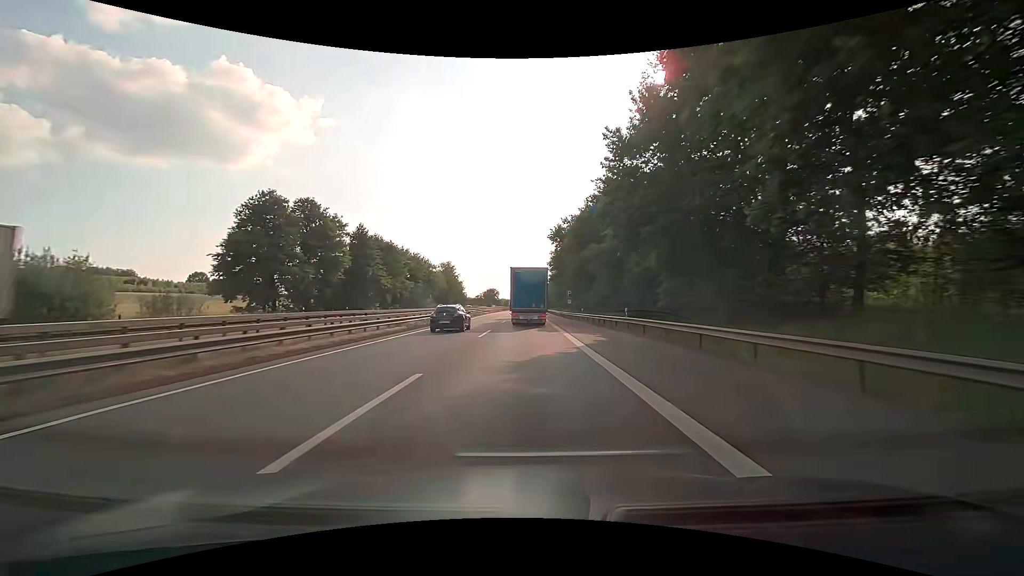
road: motorway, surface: asphalt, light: Day
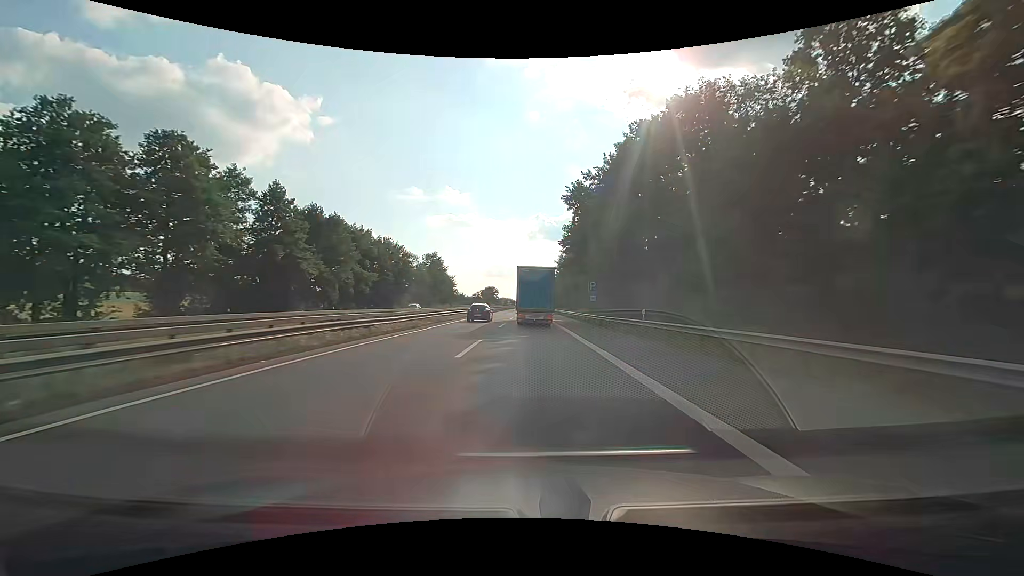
(-0.1, +27.1) m; 0°
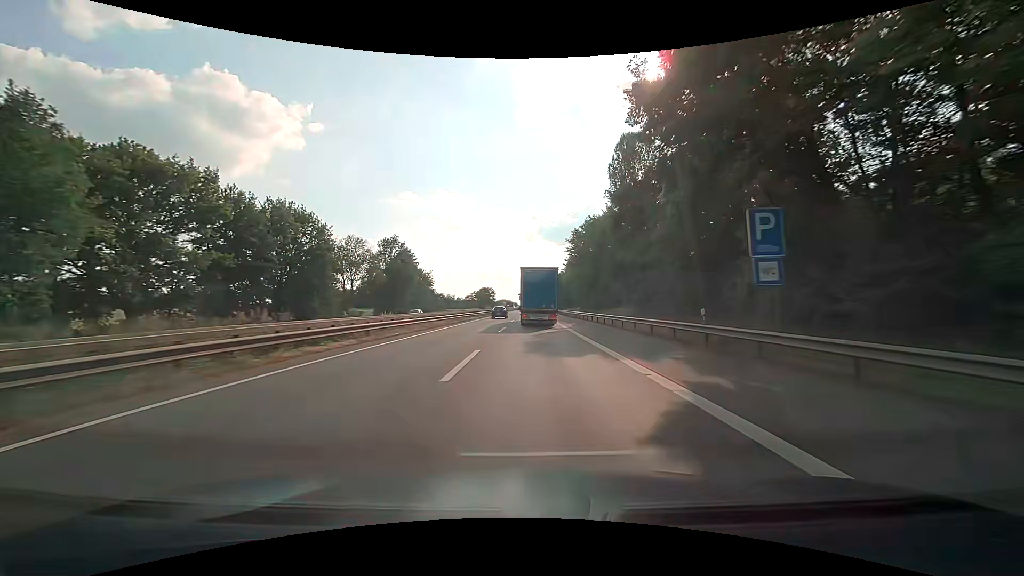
(0.0, +40.2) m; 0°
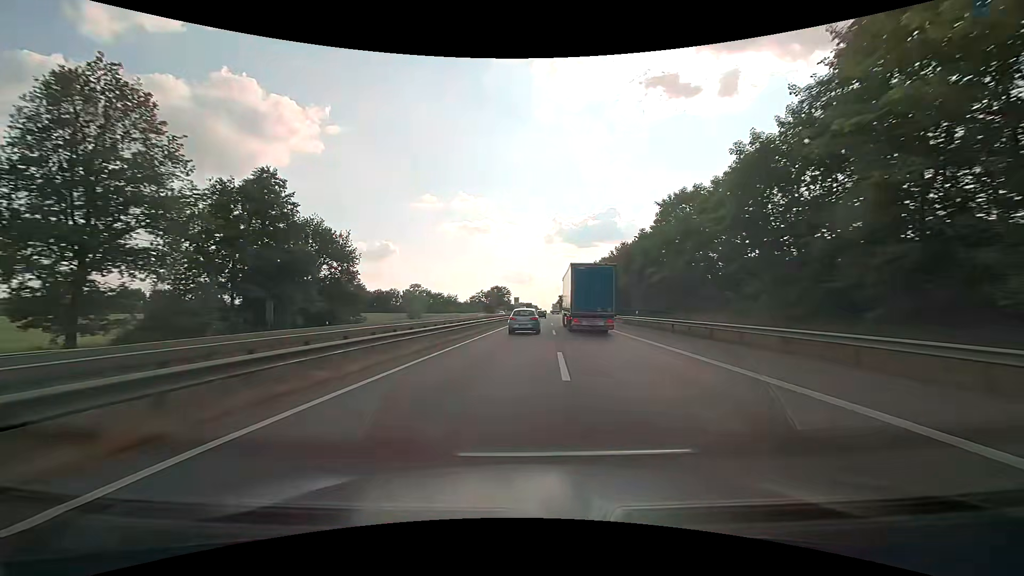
(-1.4, +72.9) m; -2°
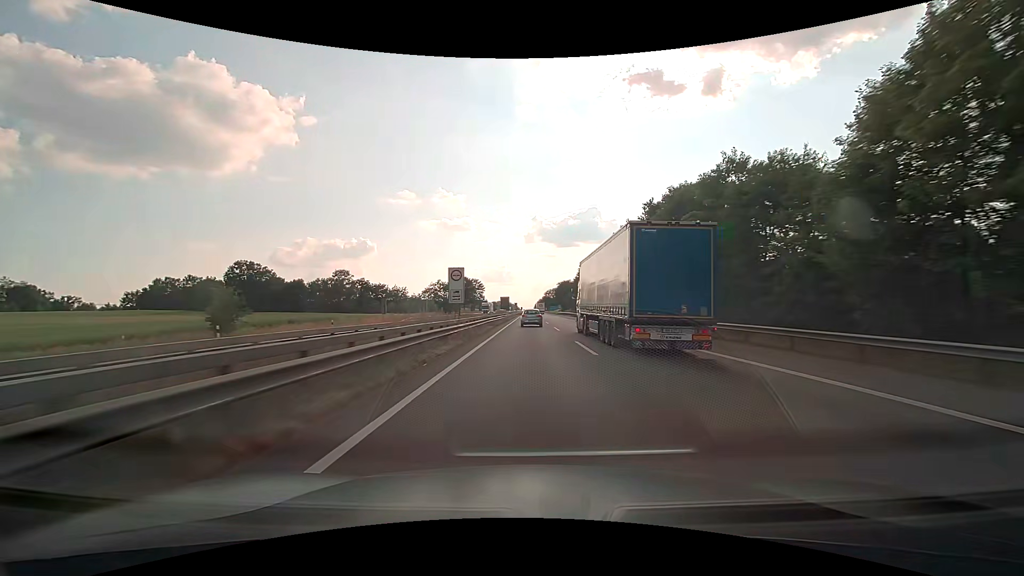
(+1.2, +67.9) m; +2°
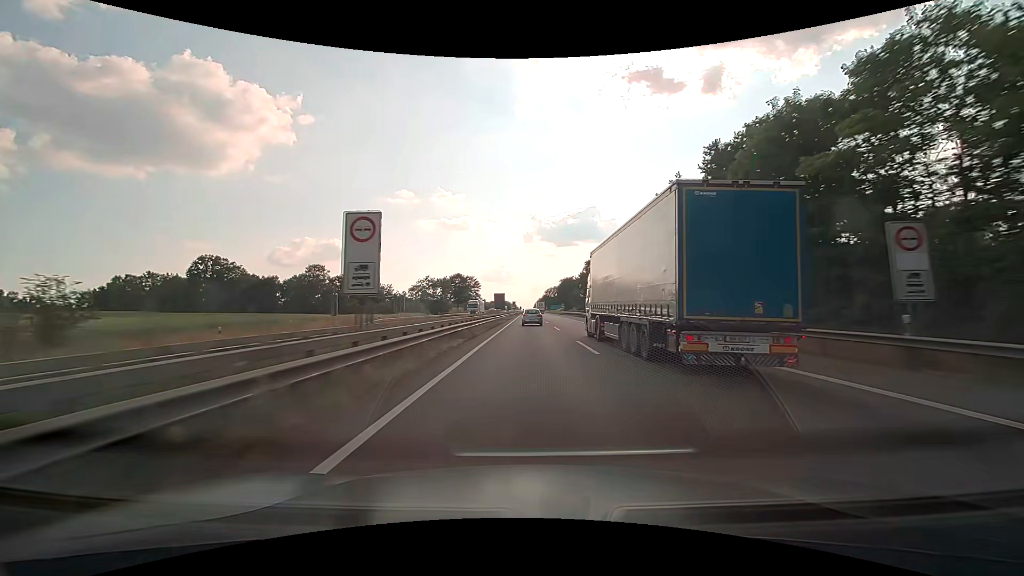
(+0.1, +18.2) m; 0°
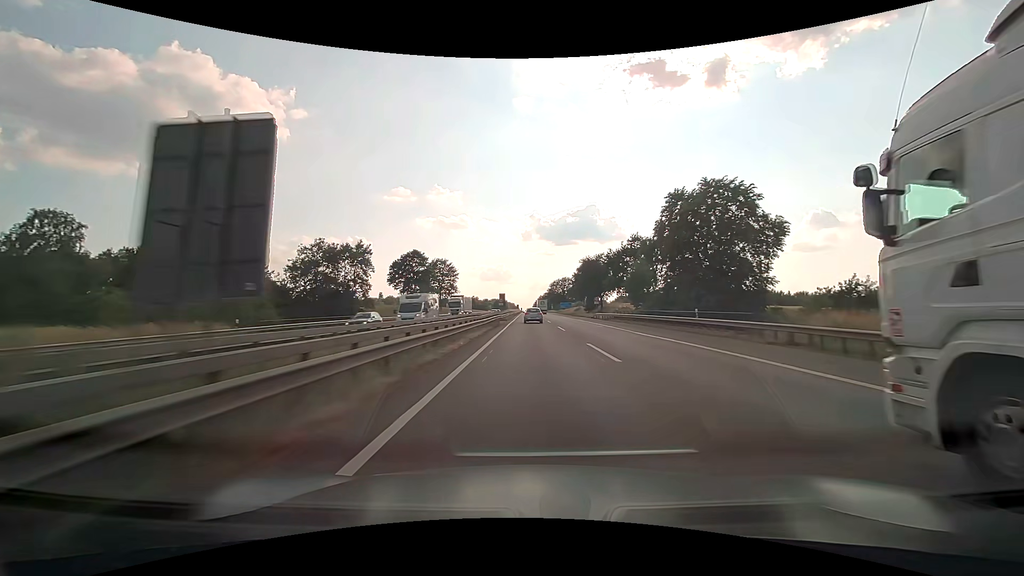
(0.0, +75.3) m; 0°
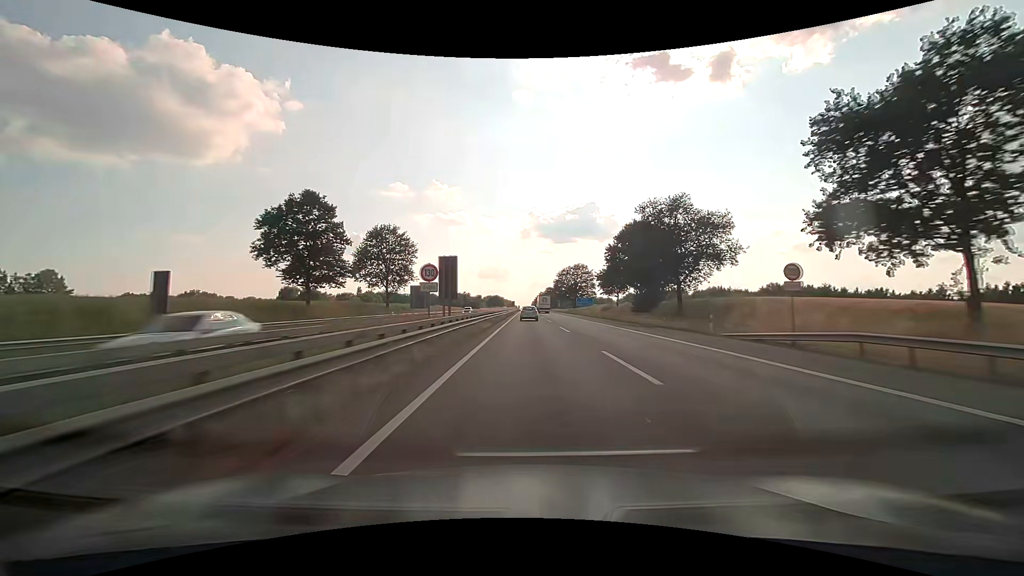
(0.0, +58.7) m; 0°
(0, +10) (0, +20) (0, +30) (0, +40) (0, +50) (0, +60) (0, +70) (0, +80) (0, +90) (0, +100) m
